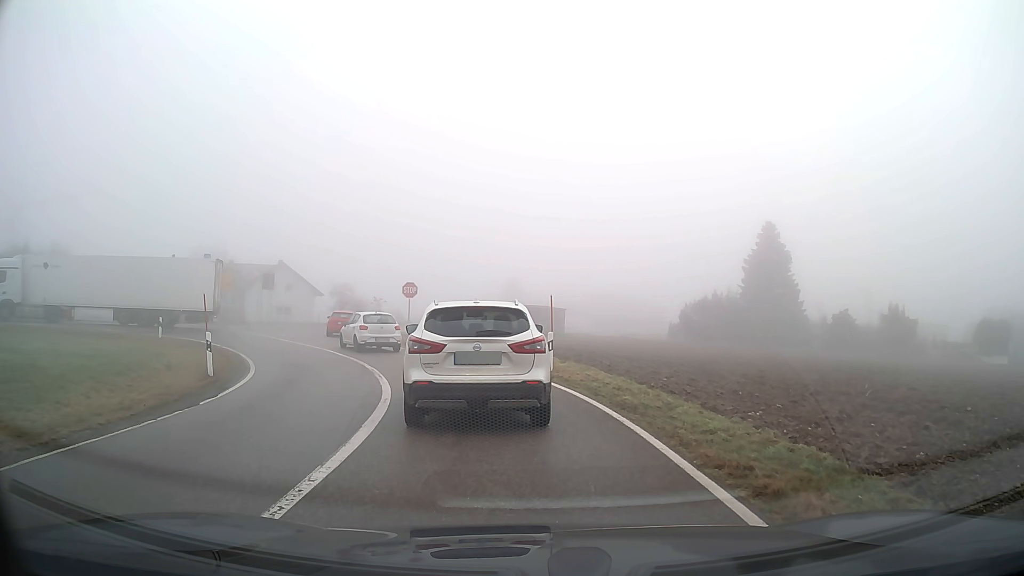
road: tertiary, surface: asphalt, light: Day
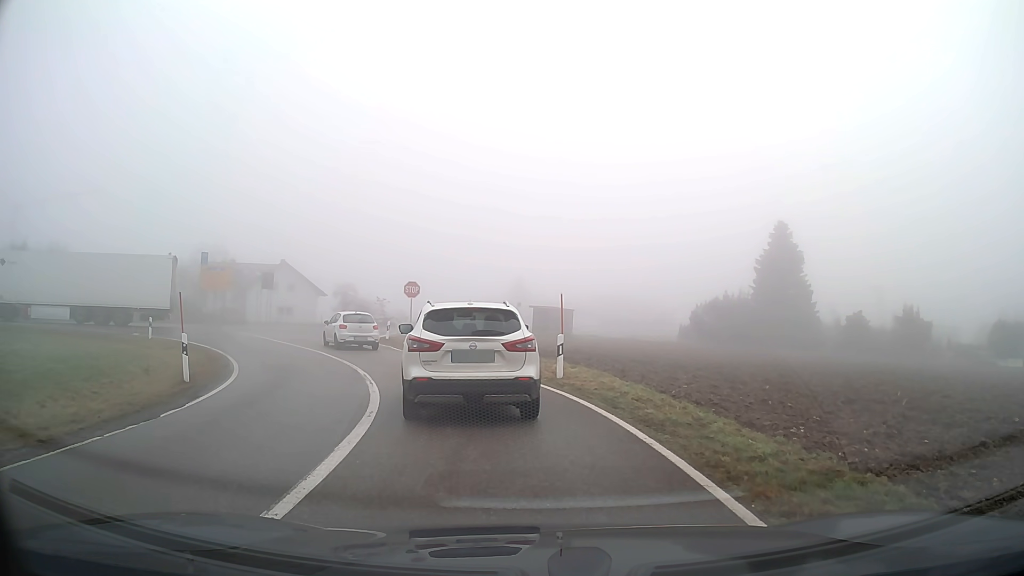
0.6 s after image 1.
(0.0, +1.6) m; -1°
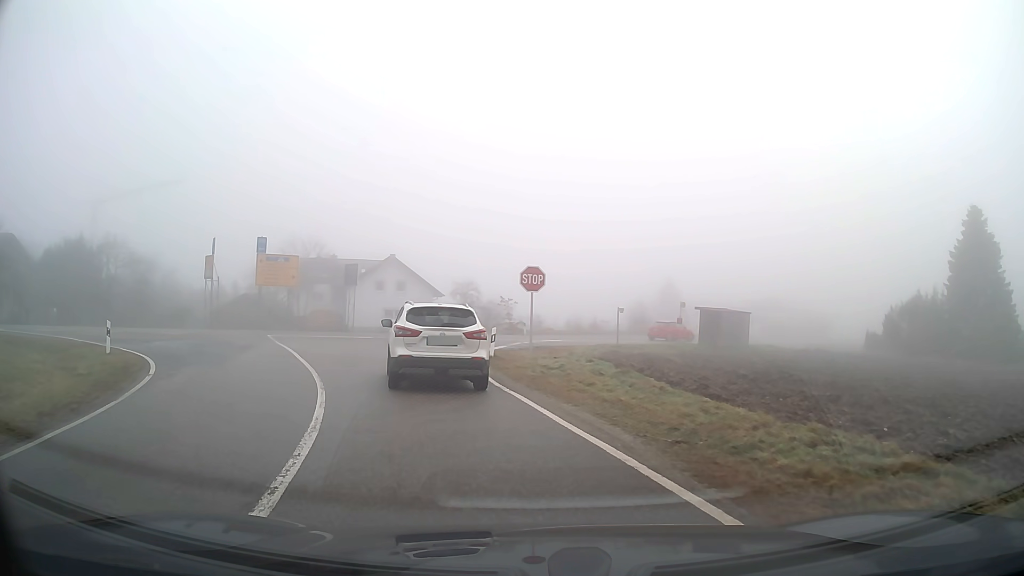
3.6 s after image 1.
(-1.2, +12.6) m; -13°
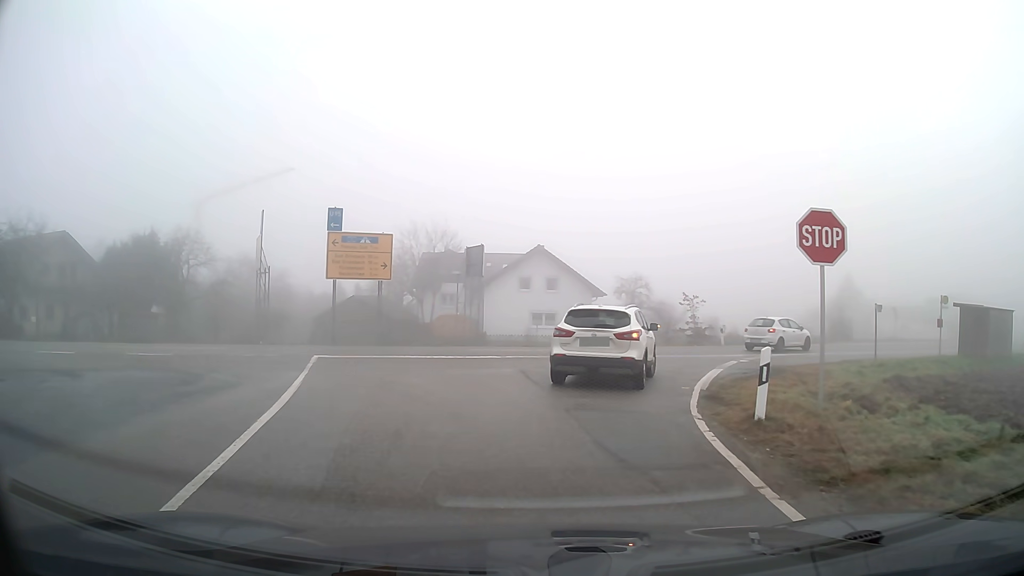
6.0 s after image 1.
(-1.6, +12.8) m; -11°
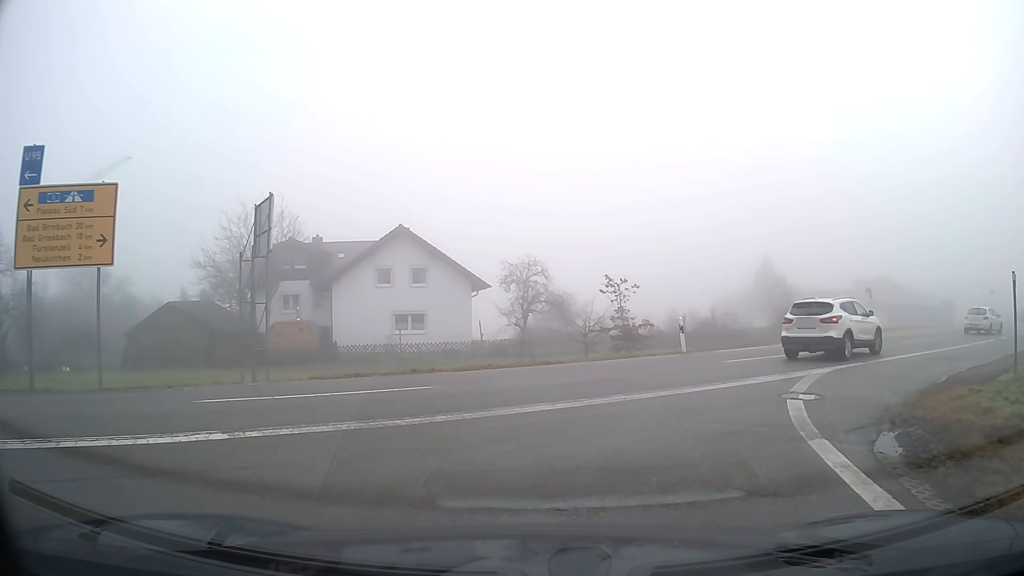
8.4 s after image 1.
(+0.9, +12.2) m; +10°
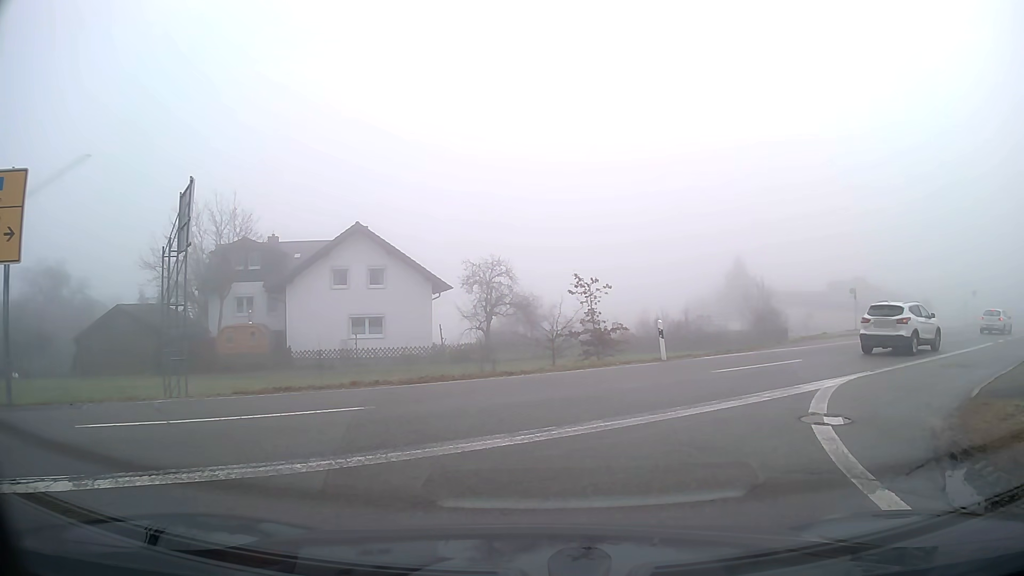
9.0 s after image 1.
(0.0, +2.2) m; +2°
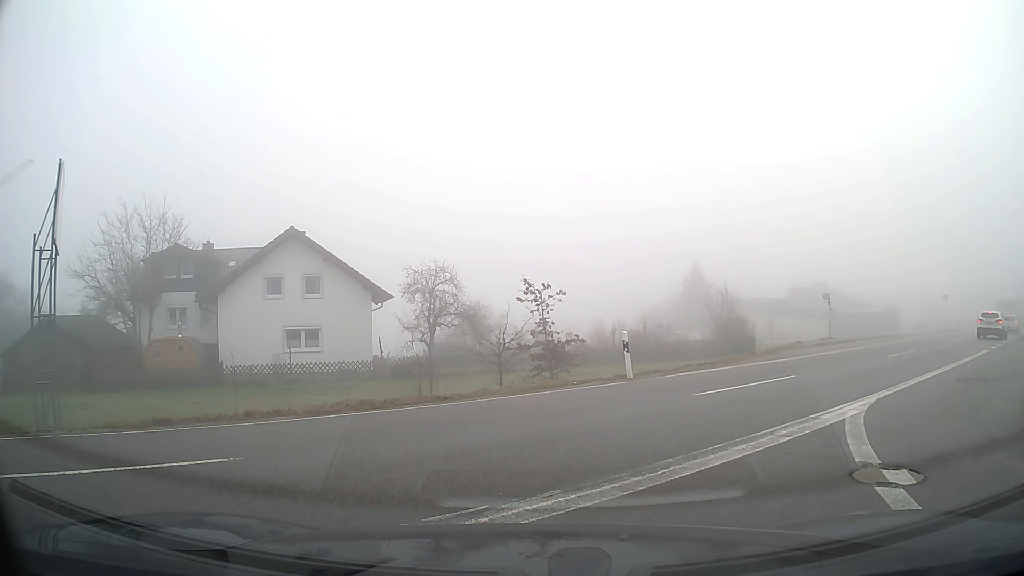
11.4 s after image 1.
(+0.1, +2.7) m; +2°
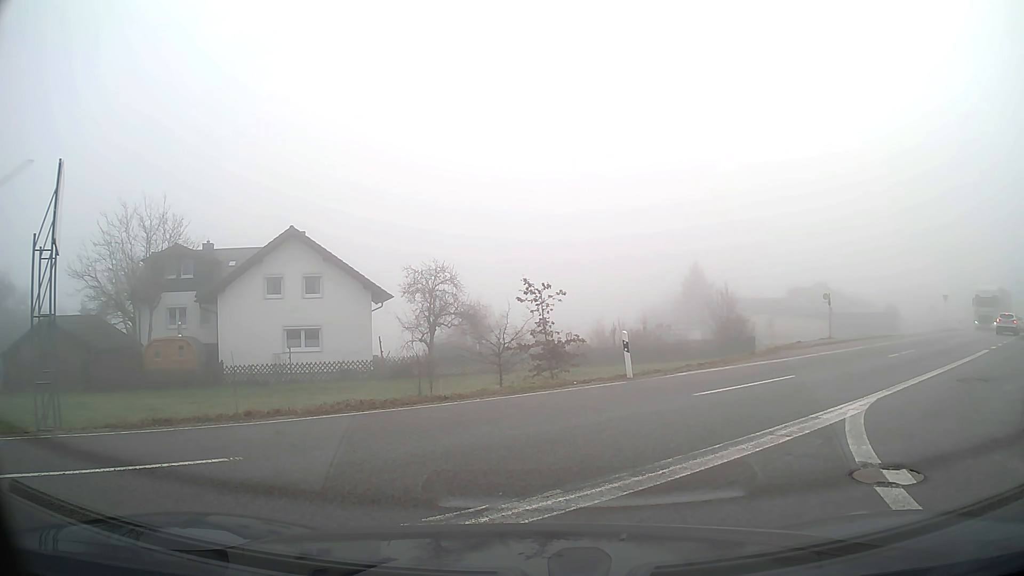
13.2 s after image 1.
(0.0, 0.0) m; 0°
(+3, +9) (+10, +16) (+17, +23) (+25, +30) (+32, +36) (+40, +43) (+47, +50) (+52, +58) (+54, +68) (+56, +78) m
